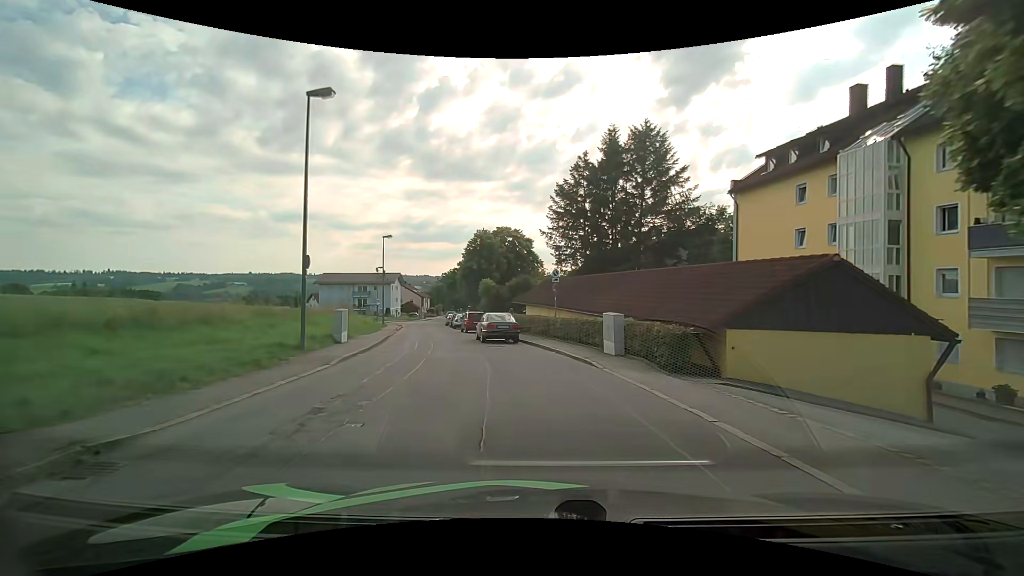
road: unclassified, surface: asphalt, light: Day
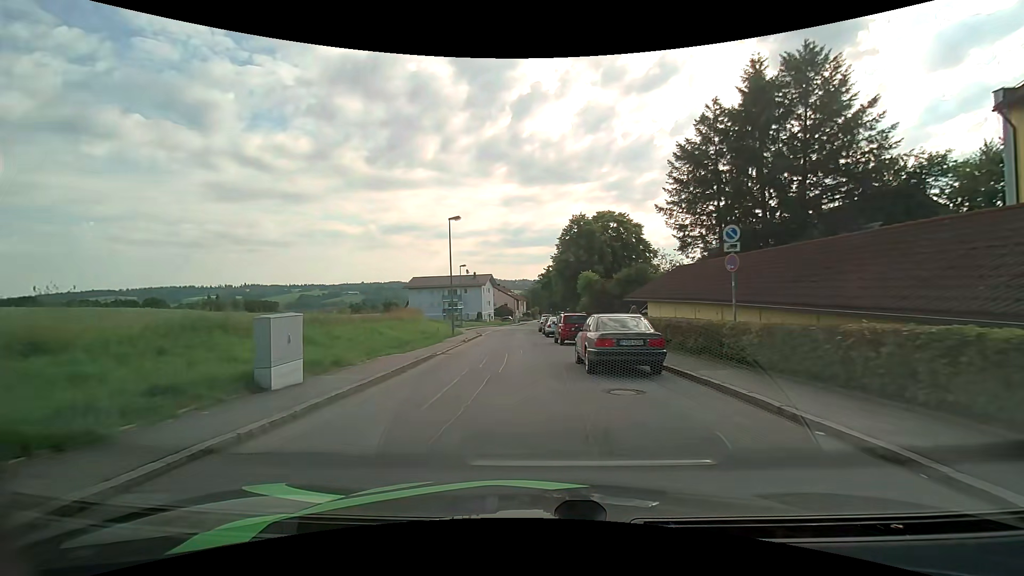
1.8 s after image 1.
(-0.7, +11.5) m; -9°
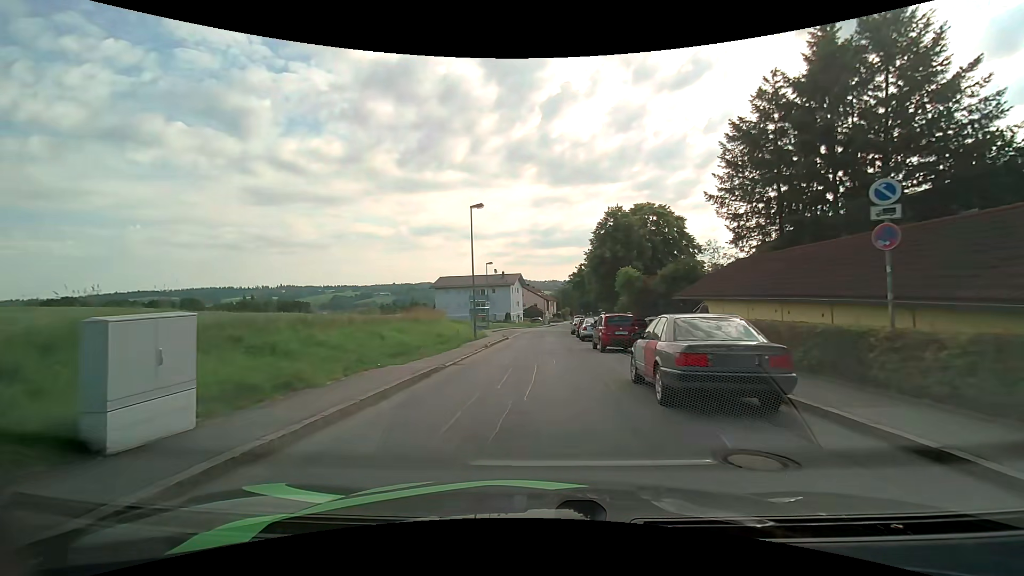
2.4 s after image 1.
(-0.2, +4.1) m; -4°
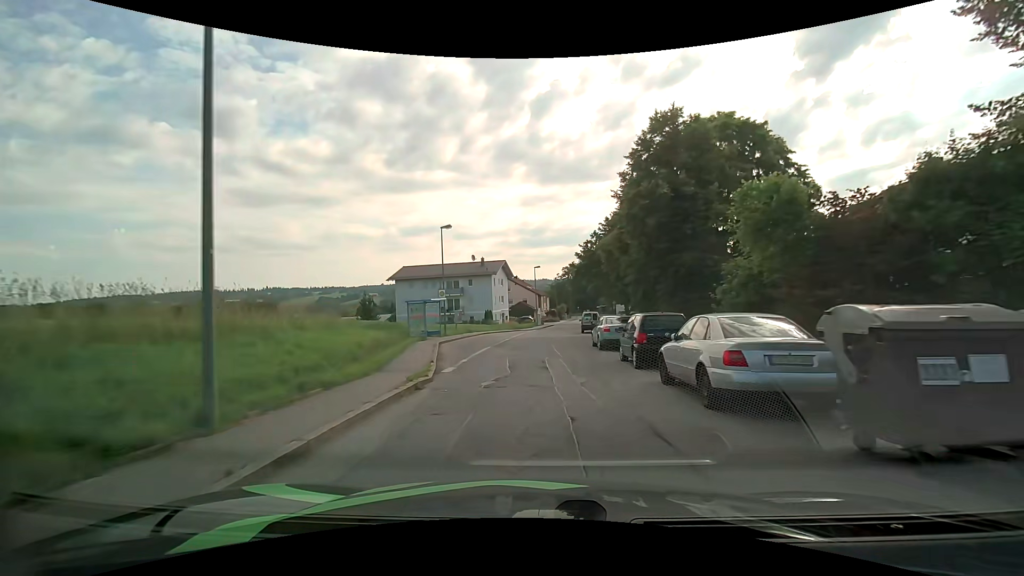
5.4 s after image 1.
(-0.1, +23.3) m; +1°
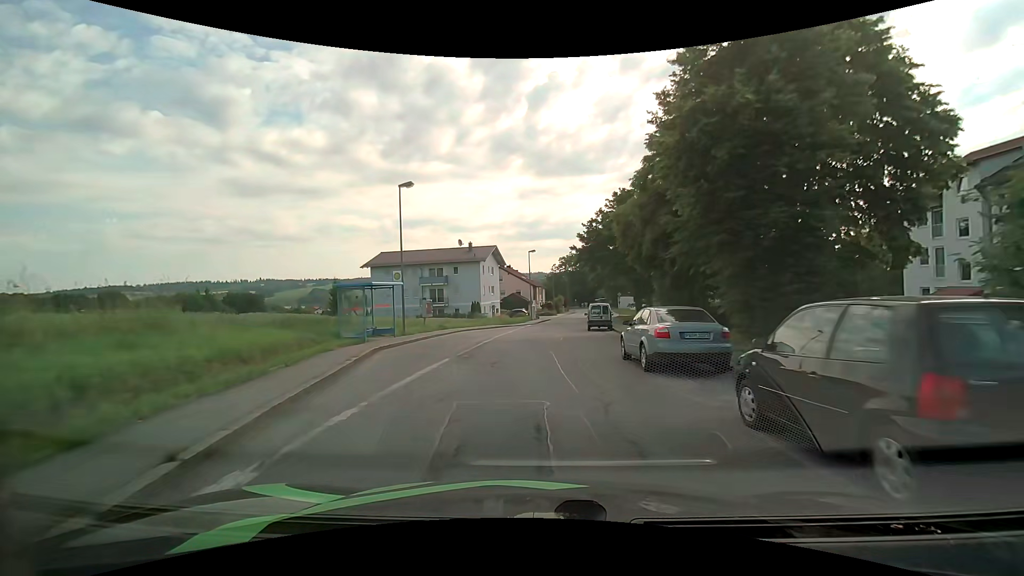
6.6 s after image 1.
(0.0, +9.6) m; 0°
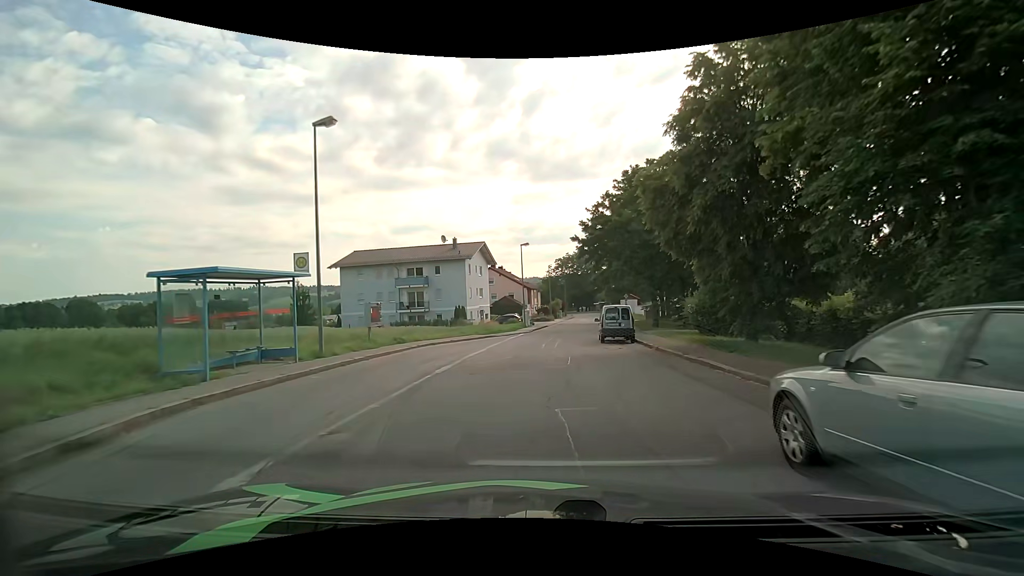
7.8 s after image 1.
(0.0, +9.2) m; 0°
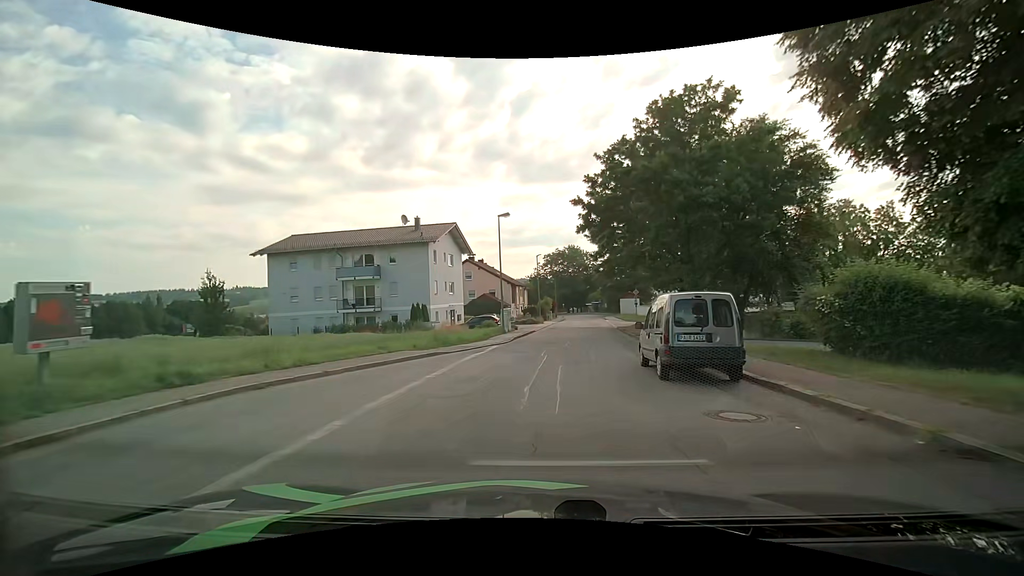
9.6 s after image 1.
(+0.2, +13.7) m; +2°
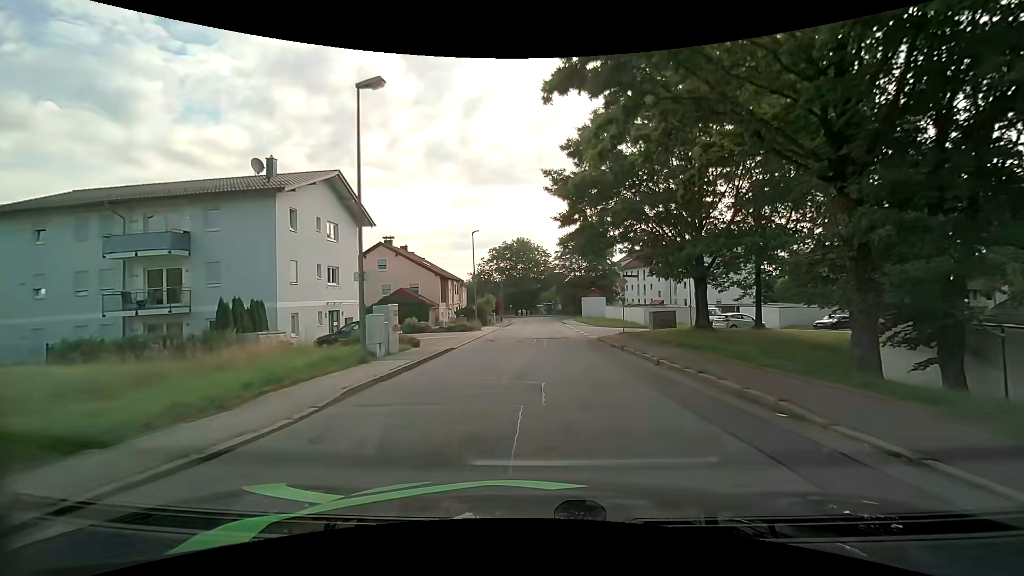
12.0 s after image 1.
(+0.8, +18.4) m; +6°
(0, +10) (+1, +20) (+1, +30) (+1, +40) (+1, +50) (+1, +60) (+1, +70) (0, +80) (-1, +90) (-4, +99) m
